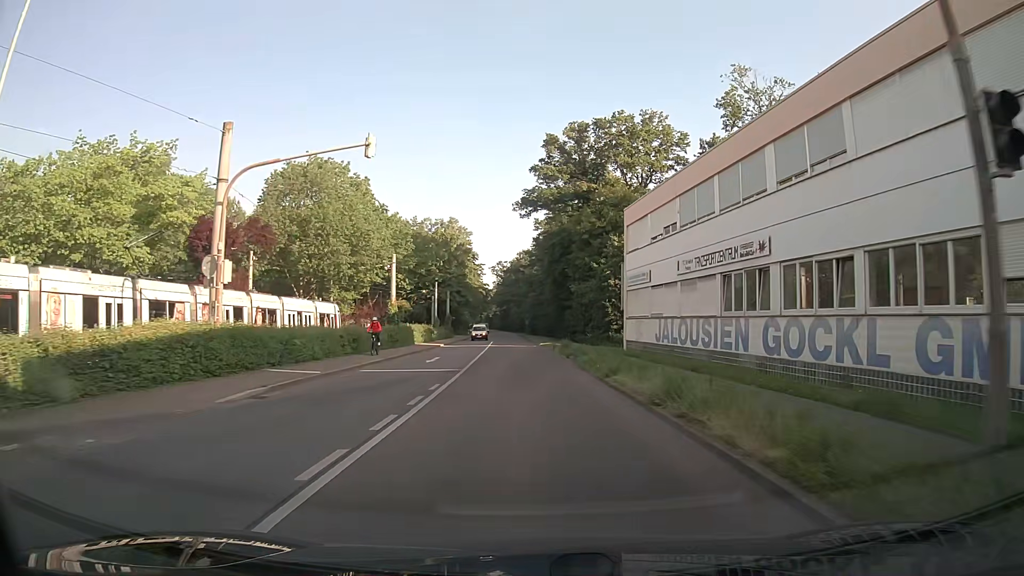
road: secondary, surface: asphalt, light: Day
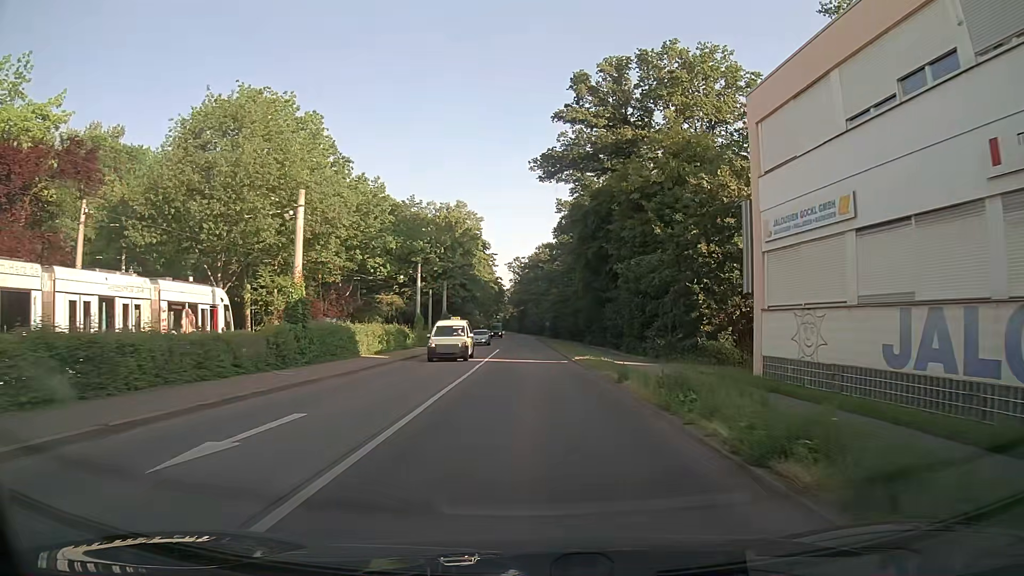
(-0.4, +21.7) m; -2°
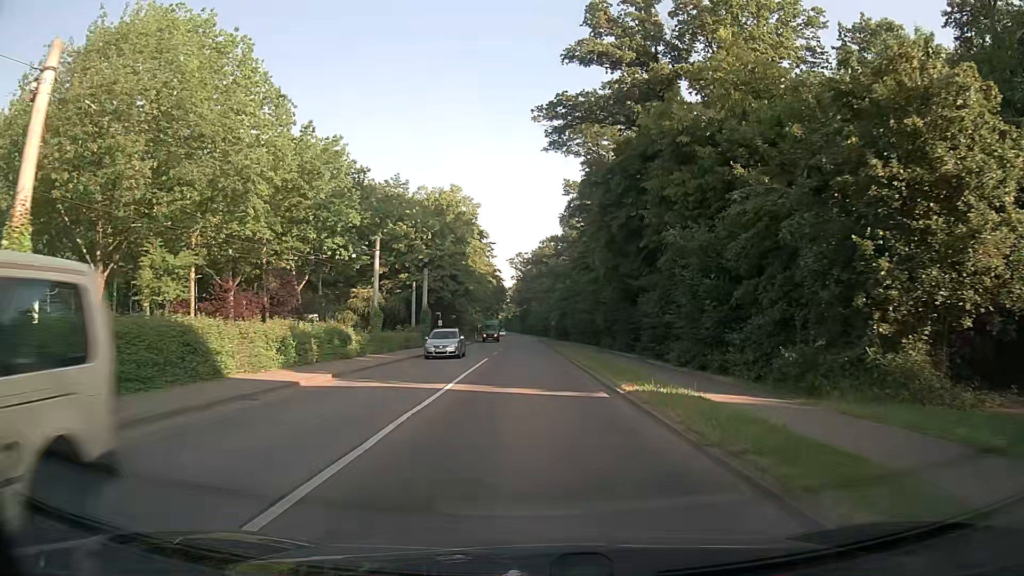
(+0.1, +14.5) m; 0°
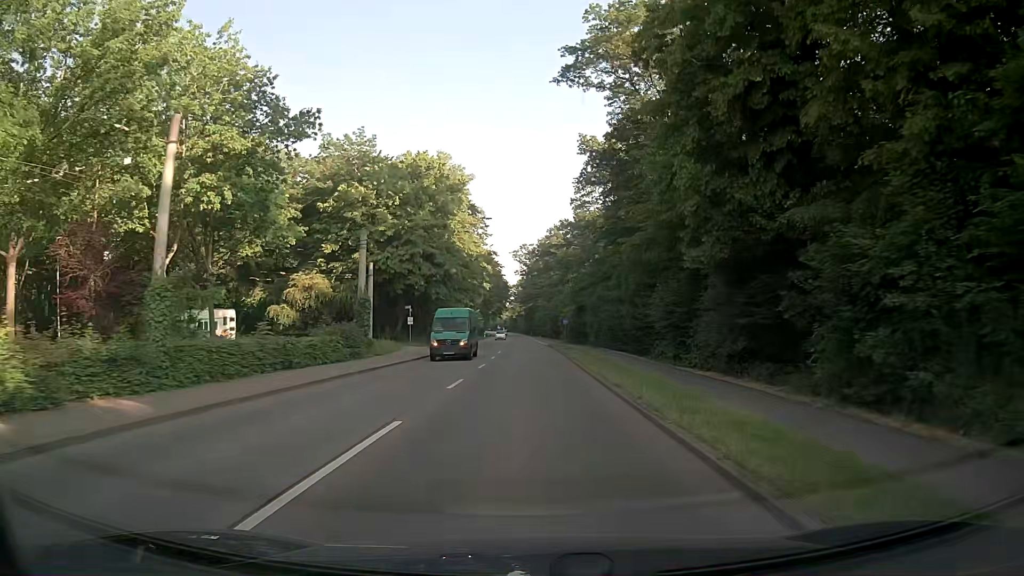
(-0.2, +22.1) m; -1°
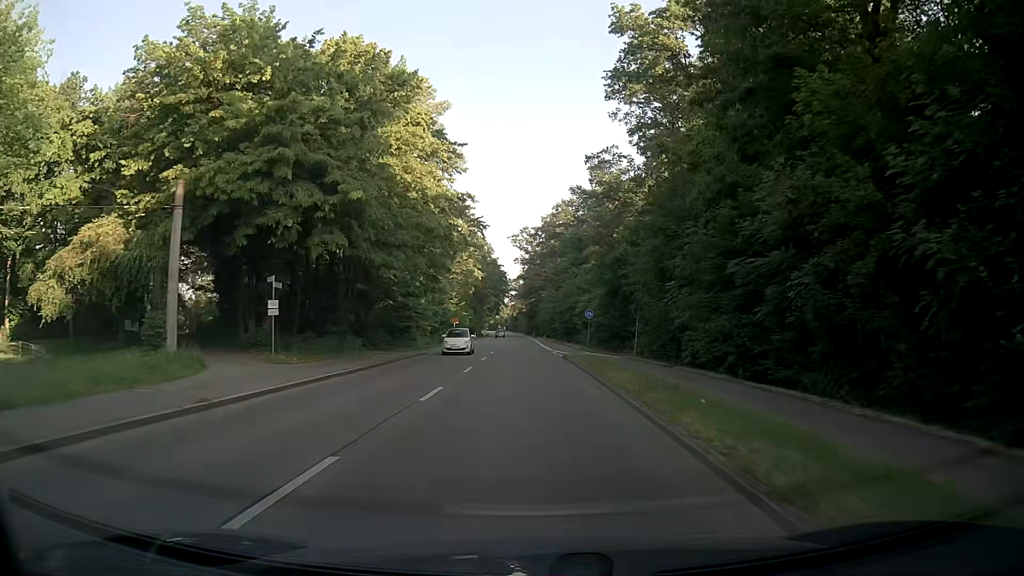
(+0.2, +30.0) m; 0°
